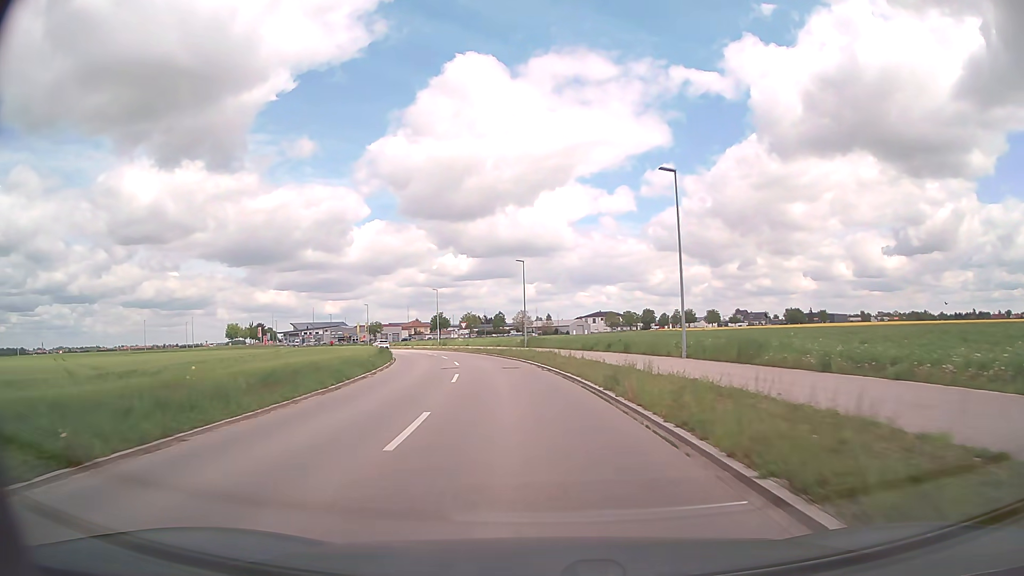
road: tertiary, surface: asphalt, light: Day
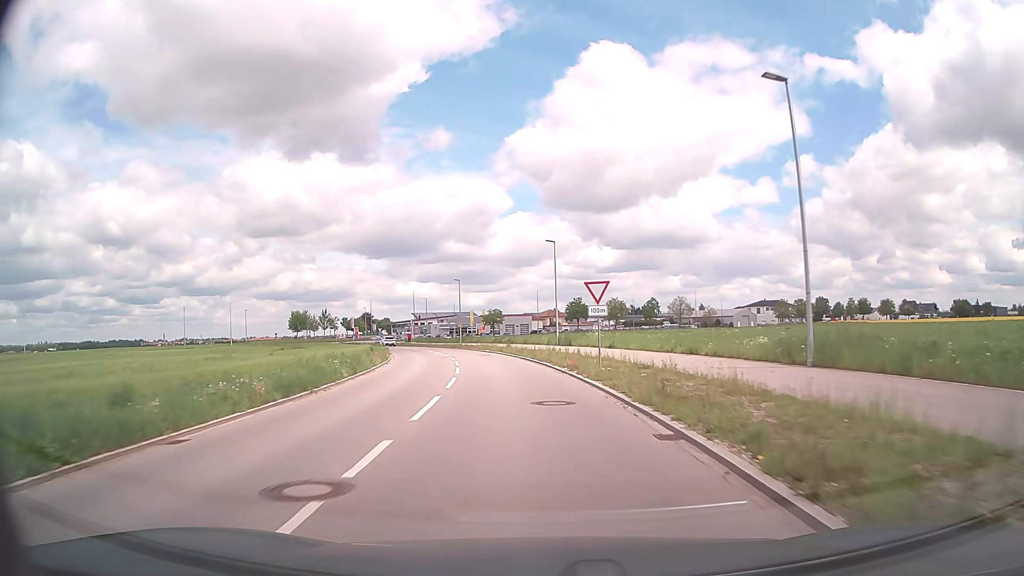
(-5.0, +45.5) m; -12°
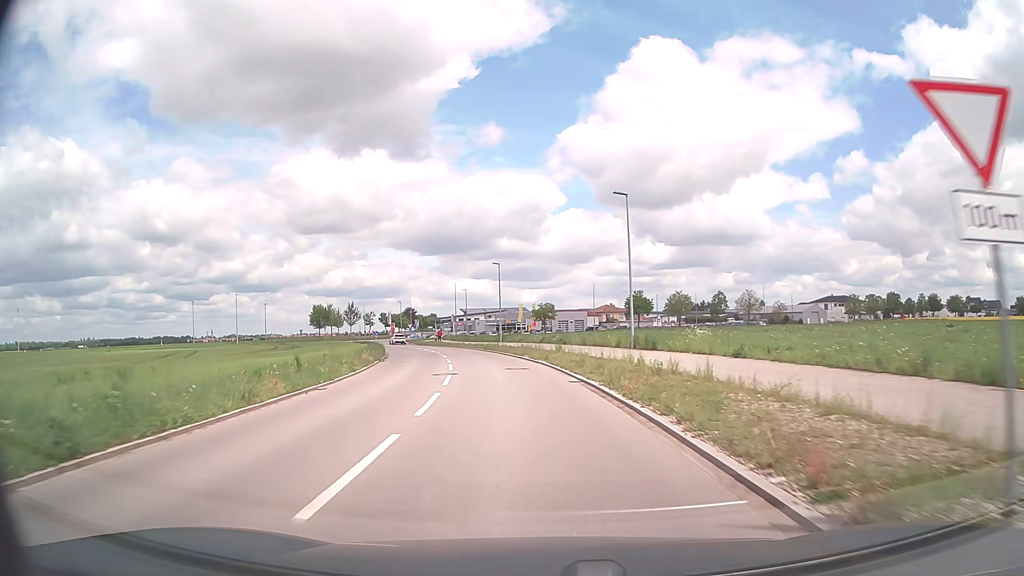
(-0.7, +17.6) m; -5°
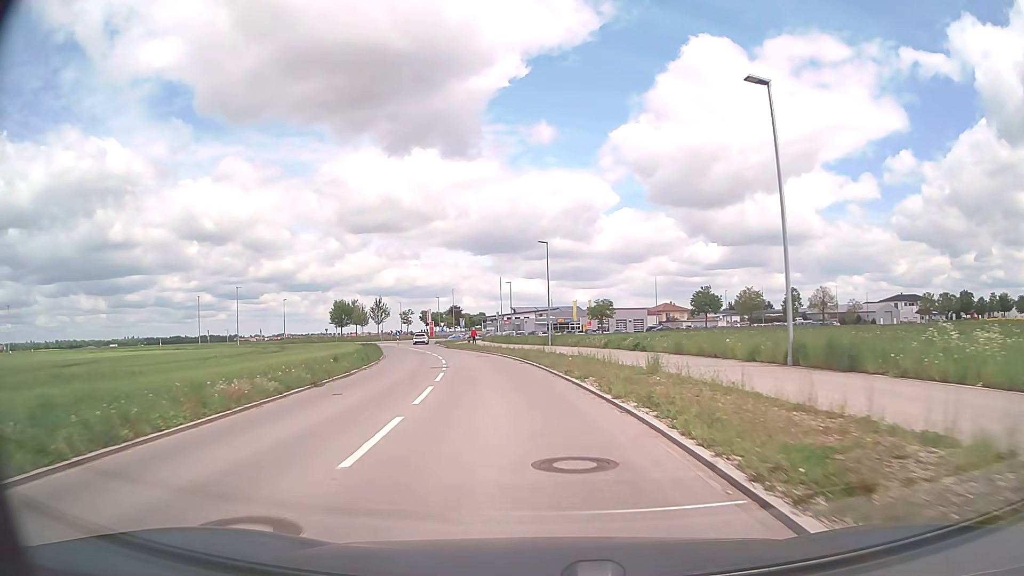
(-0.7, +16.9) m; -5°
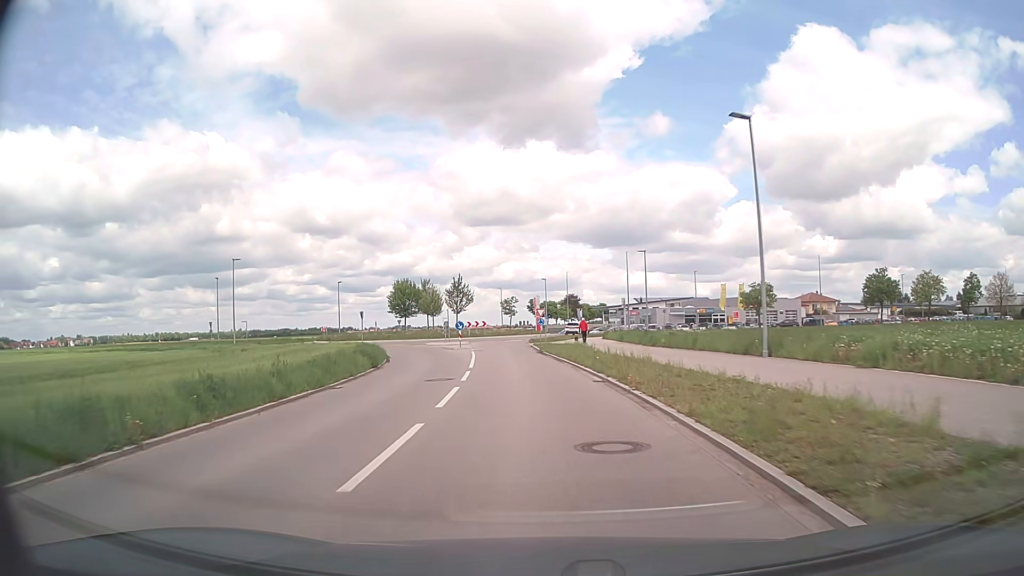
(-2.6, +30.9) m; -10°
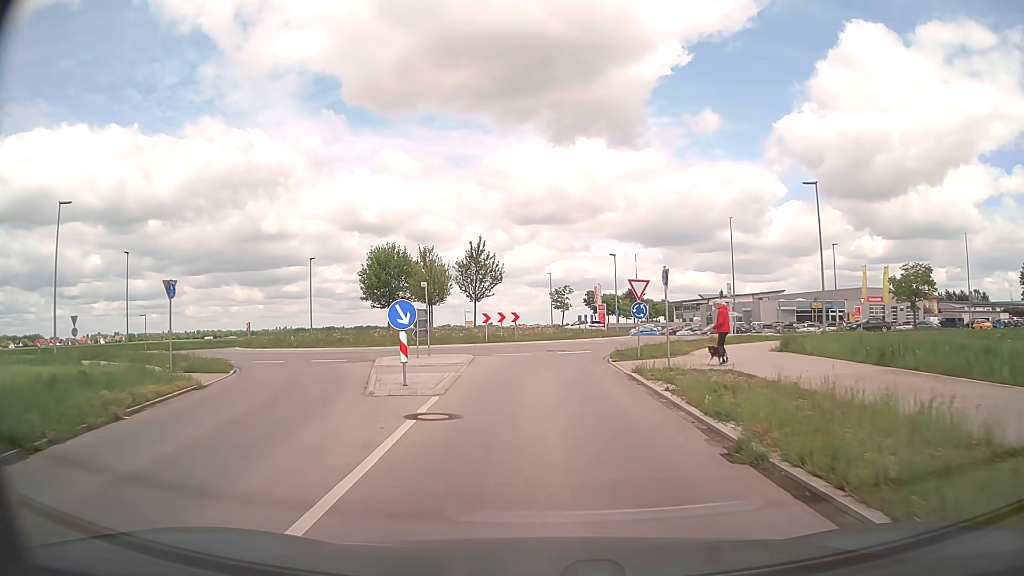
(-1.9, +30.9) m; -5°
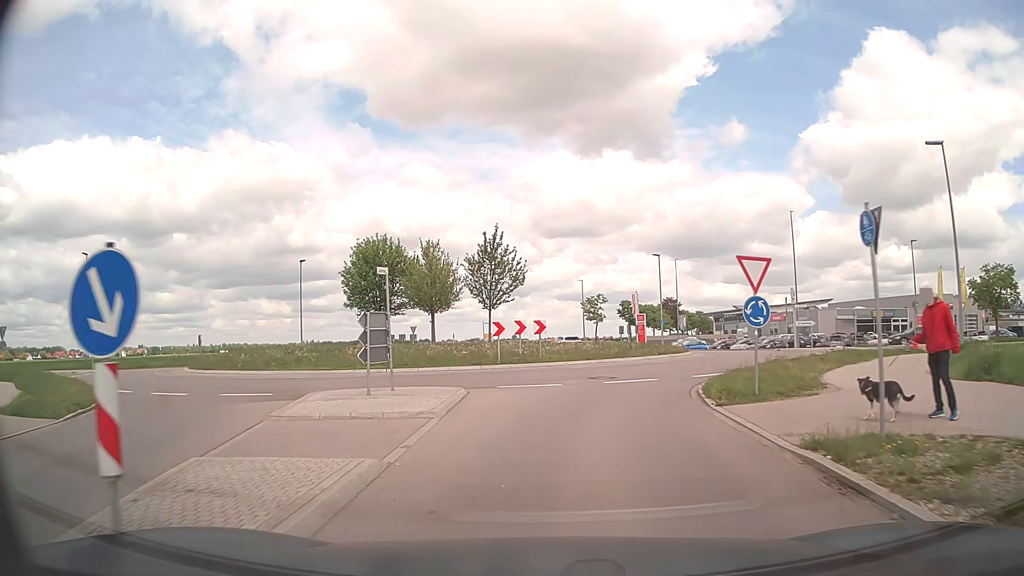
(-0.2, +10.2) m; -3°
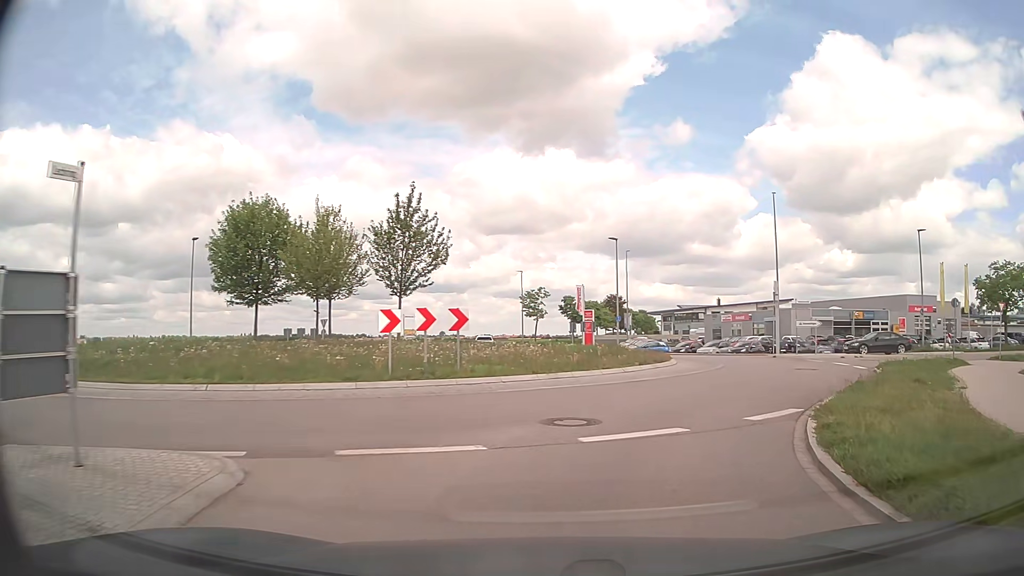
(+0.2, +9.4) m; +5°
(+2, +10) (+6, +19) (+8, +29) (+5, +38) (-1, +46) (-4, +56) (-5, +65) (-4, +75) (-3, +85) (-1, +95) m
